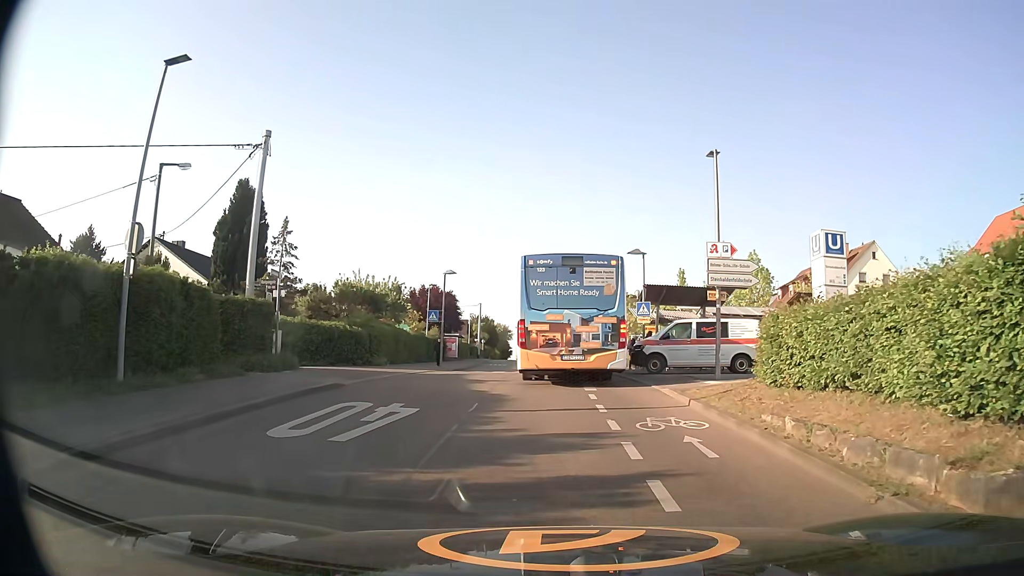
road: tertiary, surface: asphalt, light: Day
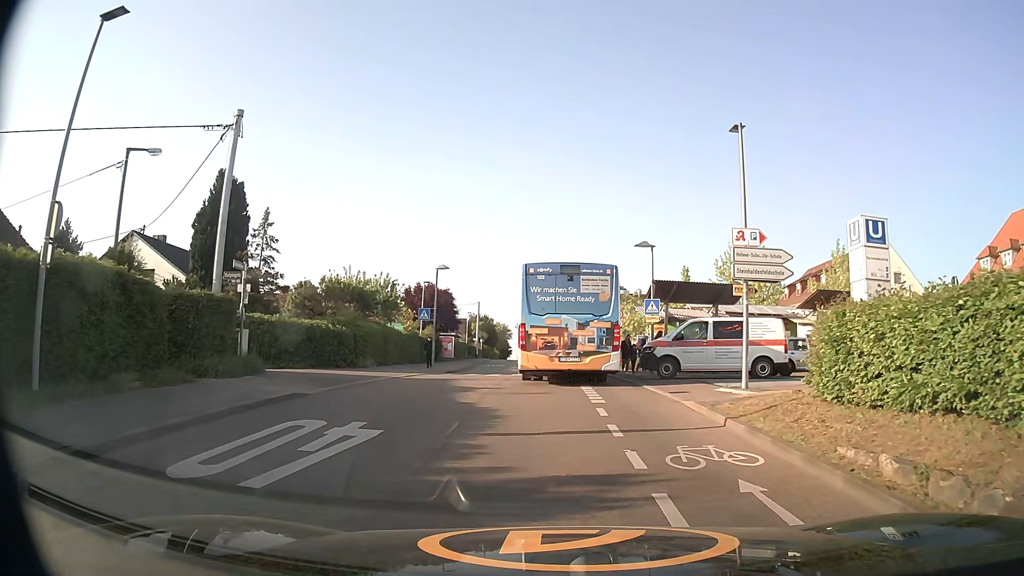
(0.0, +2.5) m; 0°
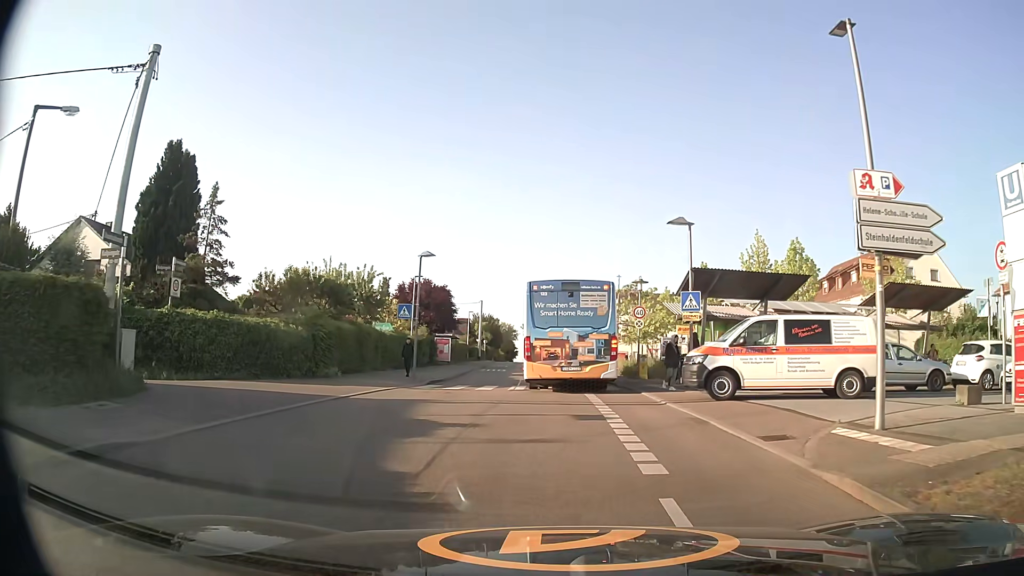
(0.0, +6.3) m; -1°
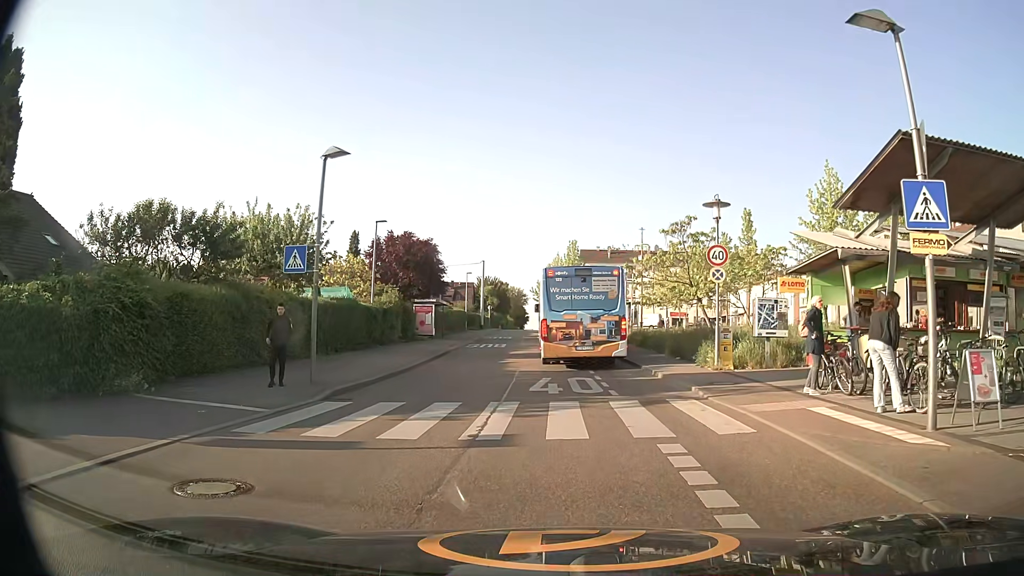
(0.0, +12.5) m; -2°
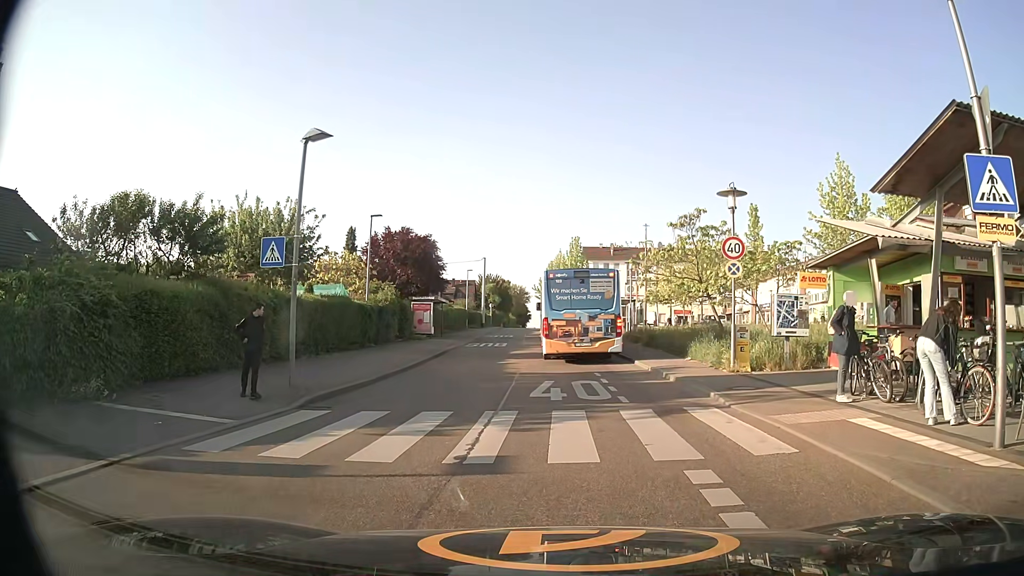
(0.0, +1.2) m; +1°
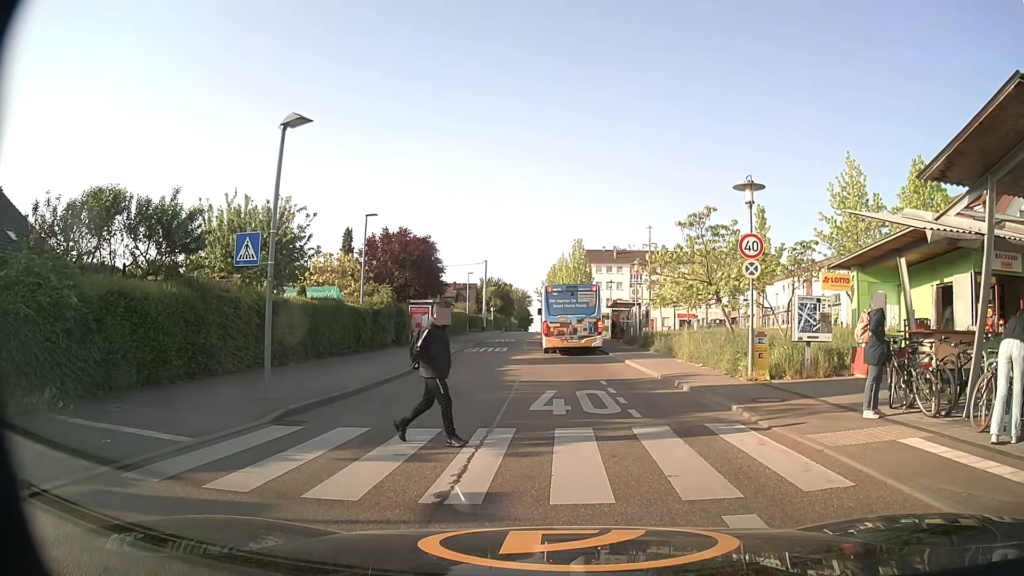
(0.0, +1.2) m; 0°
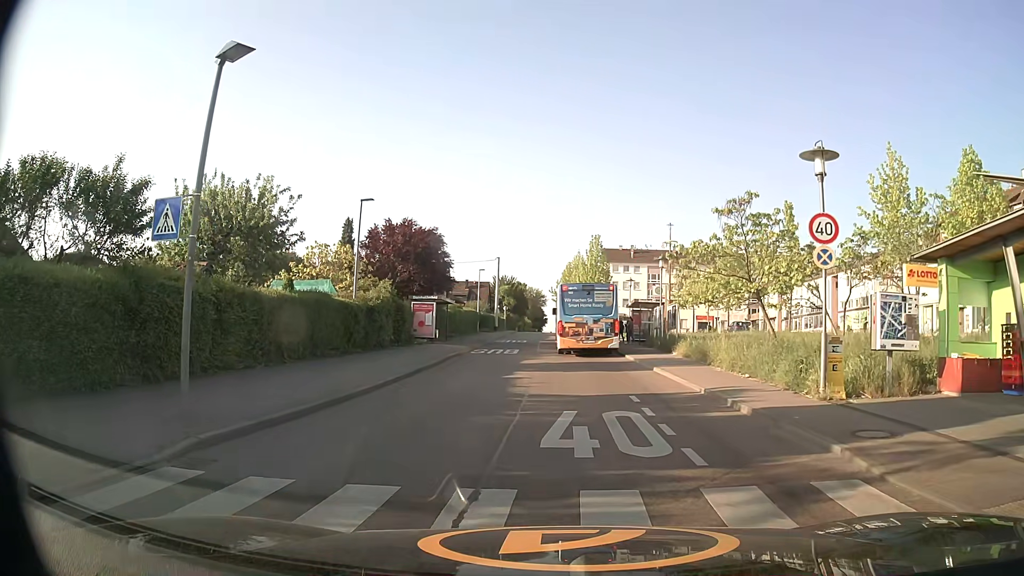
(-0.1, +3.8) m; -2°
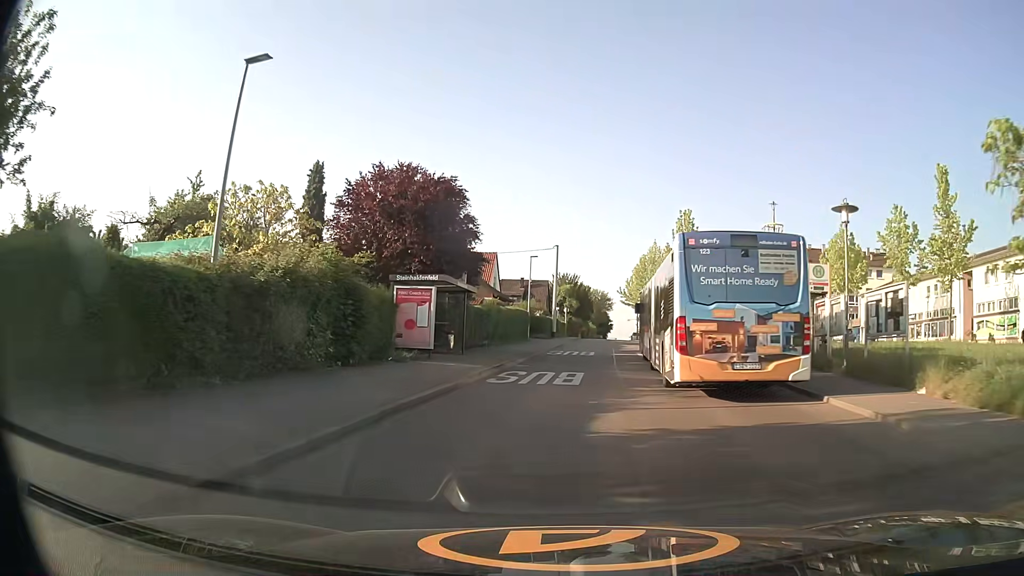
(-0.5, +16.9) m; -5°
(0, +10) (0, +20) (+1, +30) (+2, +40) (+4, +50) (+6, +60) (+7, +70) (+8, +79) (+9, +89) (+10, +99) m
